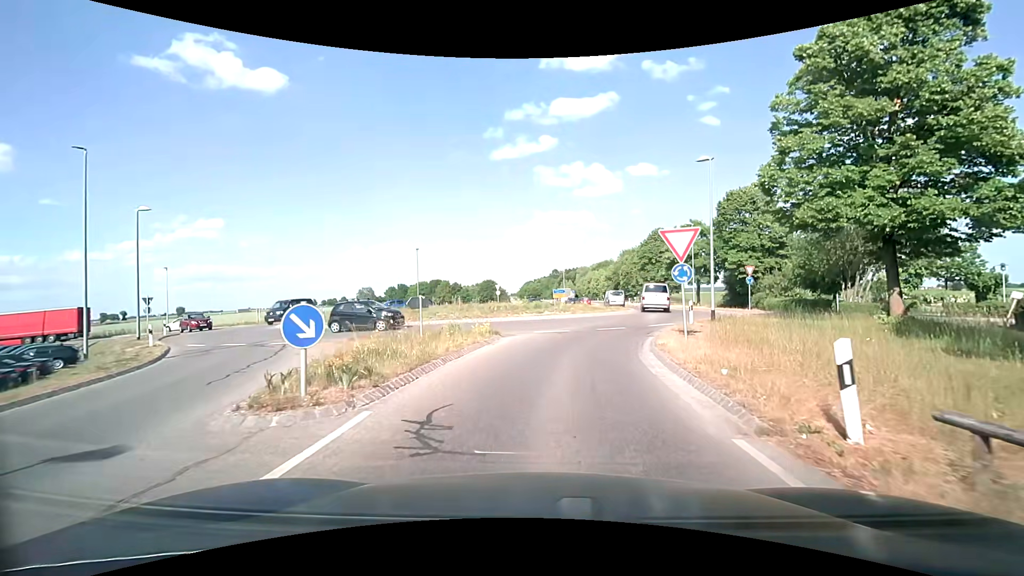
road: secondary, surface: asphalt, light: Day
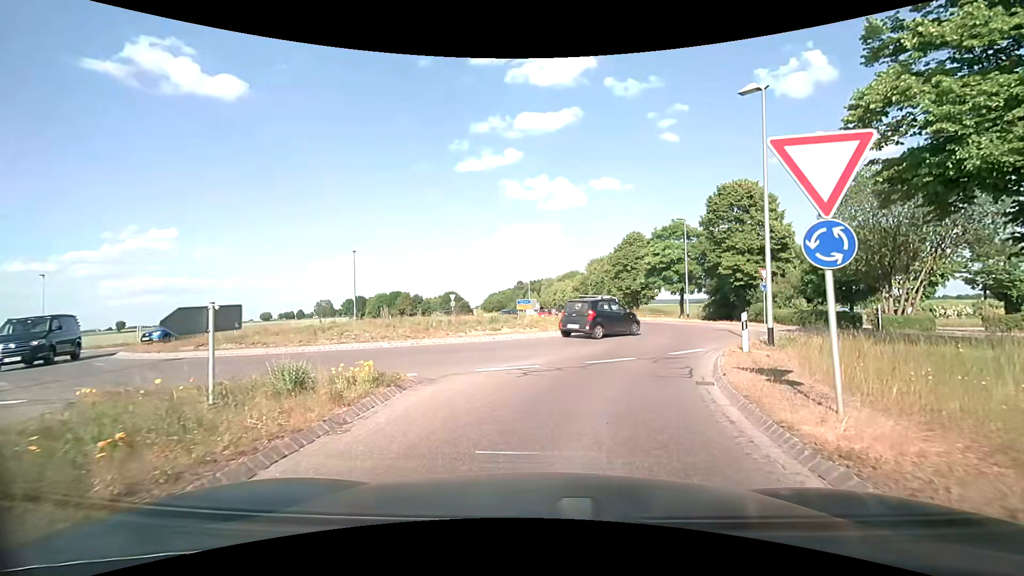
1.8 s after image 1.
(+0.3, +9.1) m; +4°
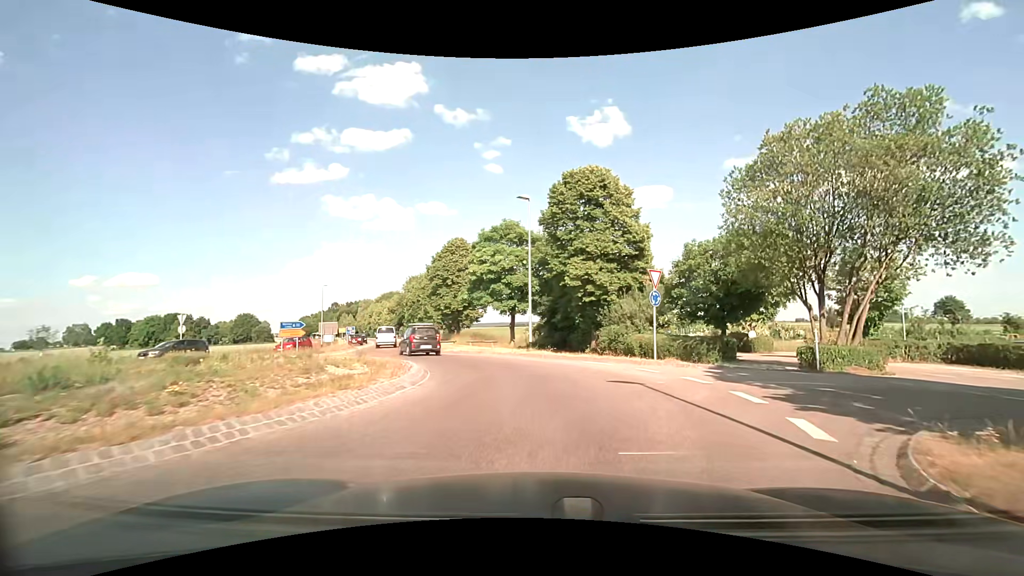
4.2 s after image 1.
(+2.5, +15.4) m; +21°
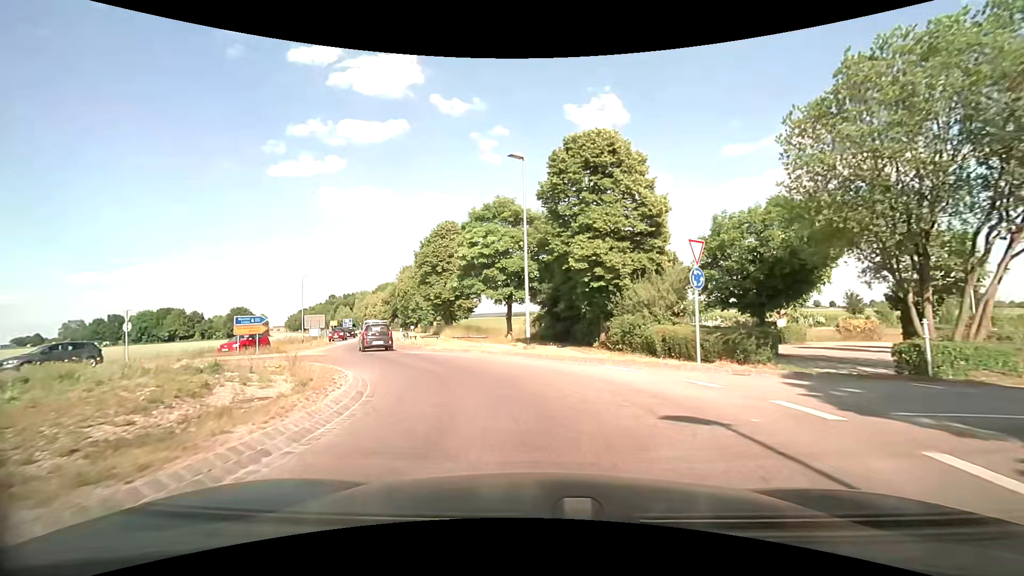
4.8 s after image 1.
(0.0, +5.1) m; -1°
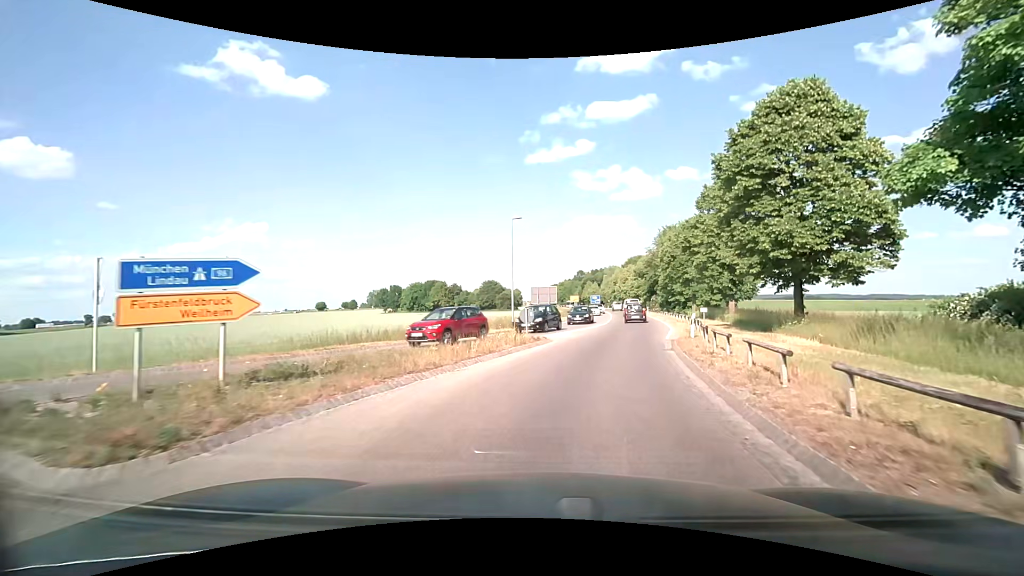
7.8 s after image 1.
(-7.6, +24.7) m; -28°
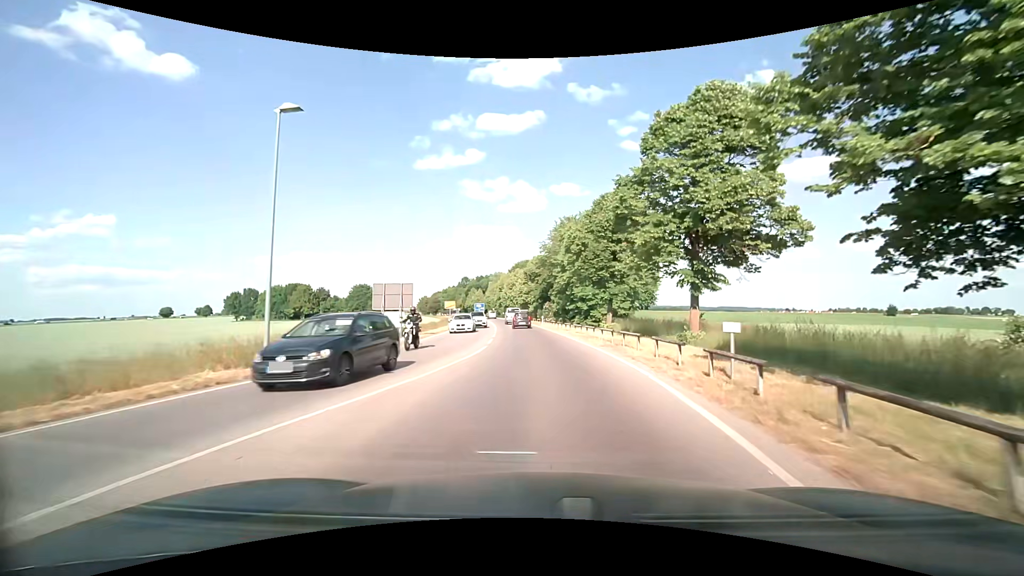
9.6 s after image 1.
(+2.5, +19.2) m; +13°
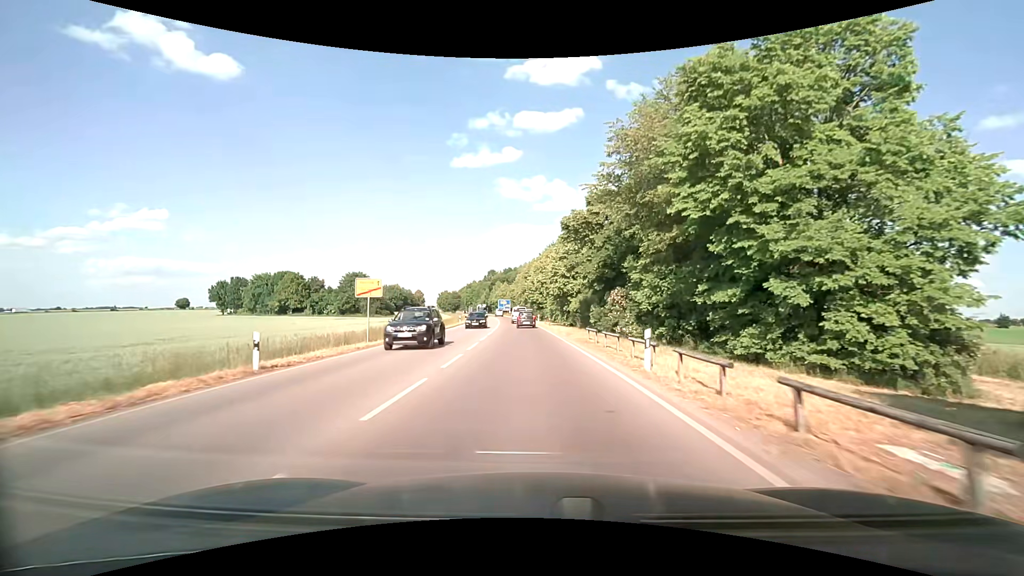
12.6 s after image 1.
(-1.2, +40.9) m; -4°
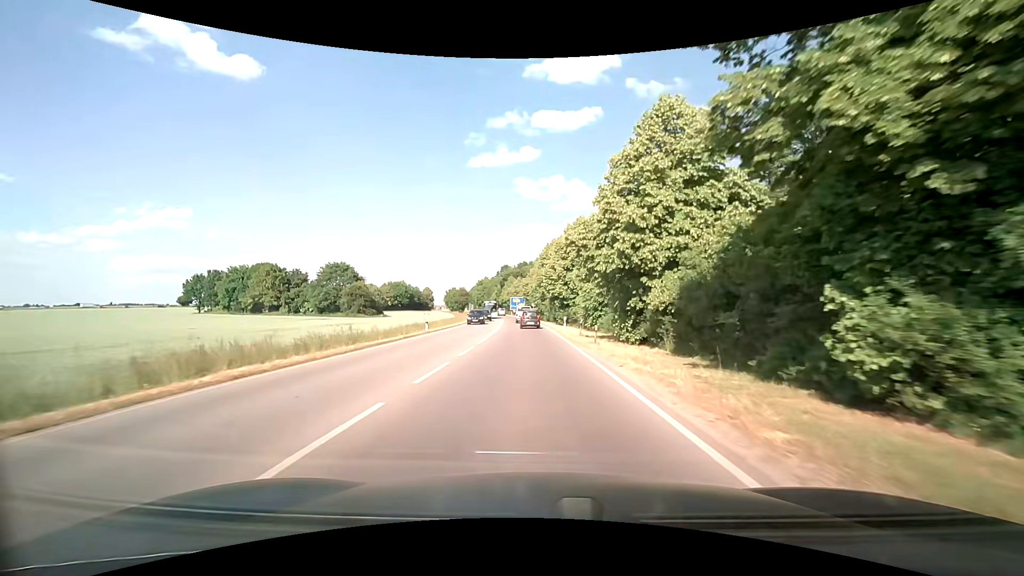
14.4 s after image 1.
(-0.5, +27.1) m; -2°
(0, +10) (0, +20) (-1, +30) (-1, +40) (-1, +50) (-2, +60) (-3, +70) (-3, +80) (-4, +90) (-5, +100) m
